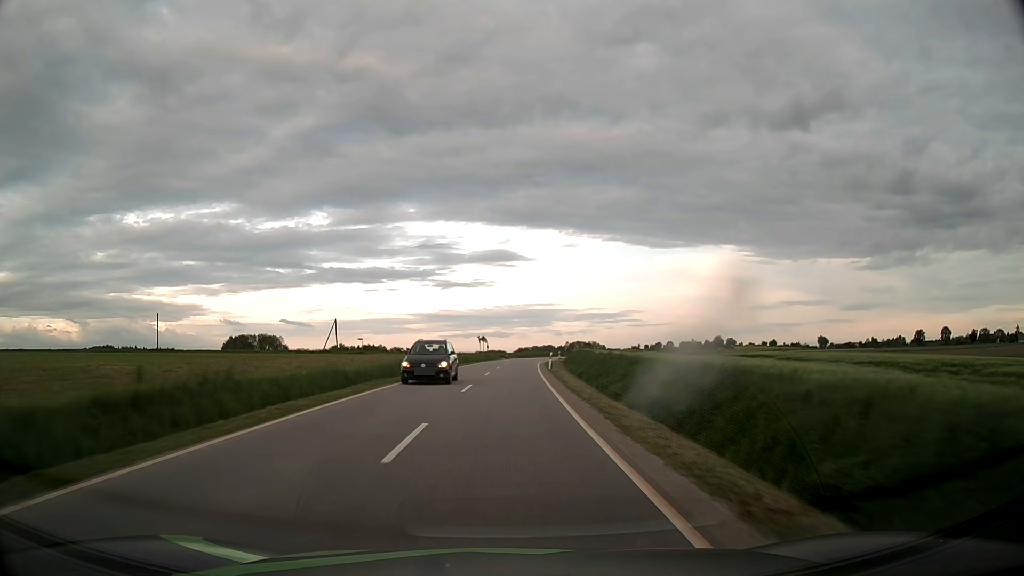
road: tertiary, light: Day
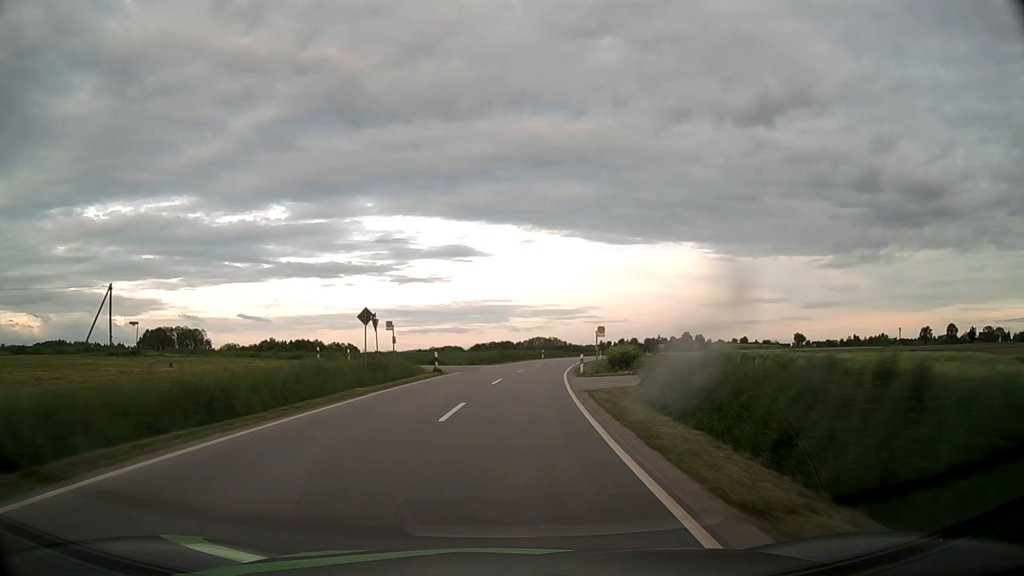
(+1.1, +56.6) m; +3°
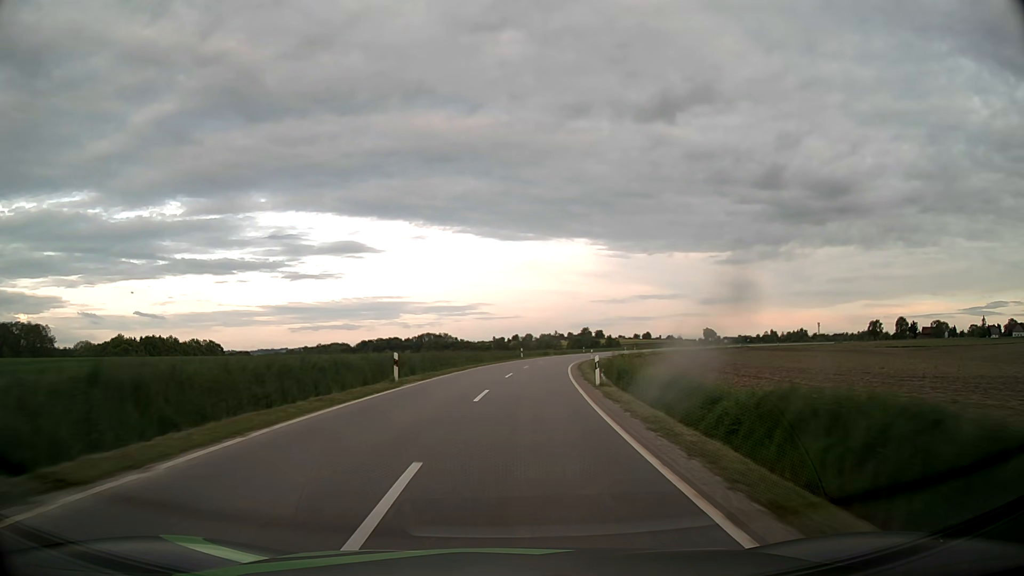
(+4.2, +56.6) m; +9°
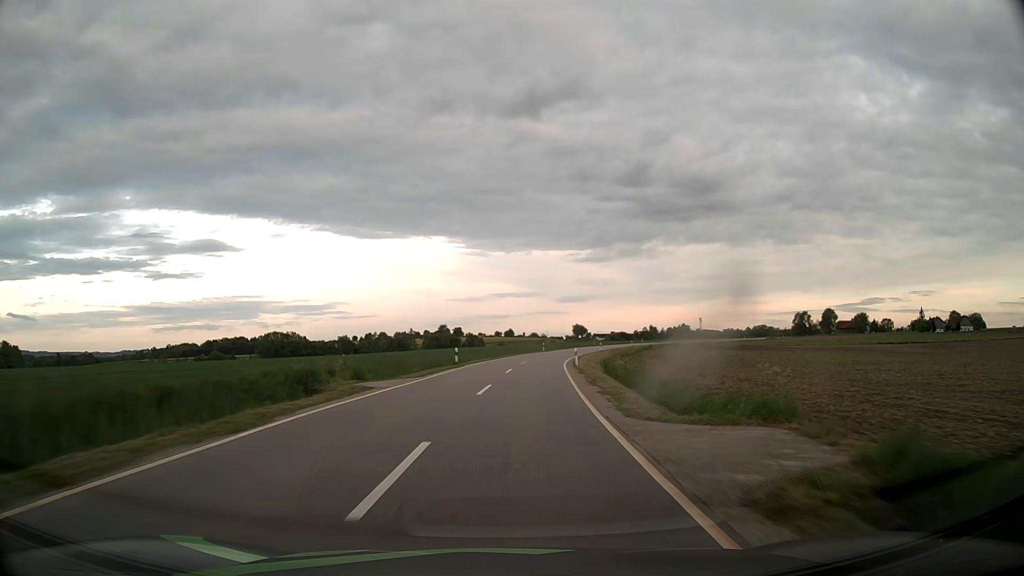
(+6.7, +70.8) m; +12°
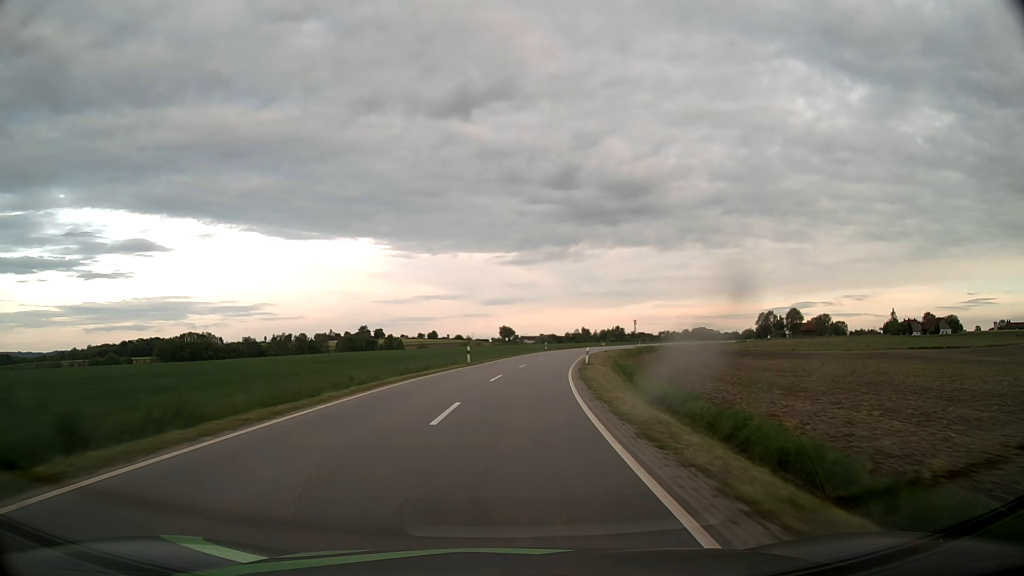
(+2.4, +42.6) m; +6°
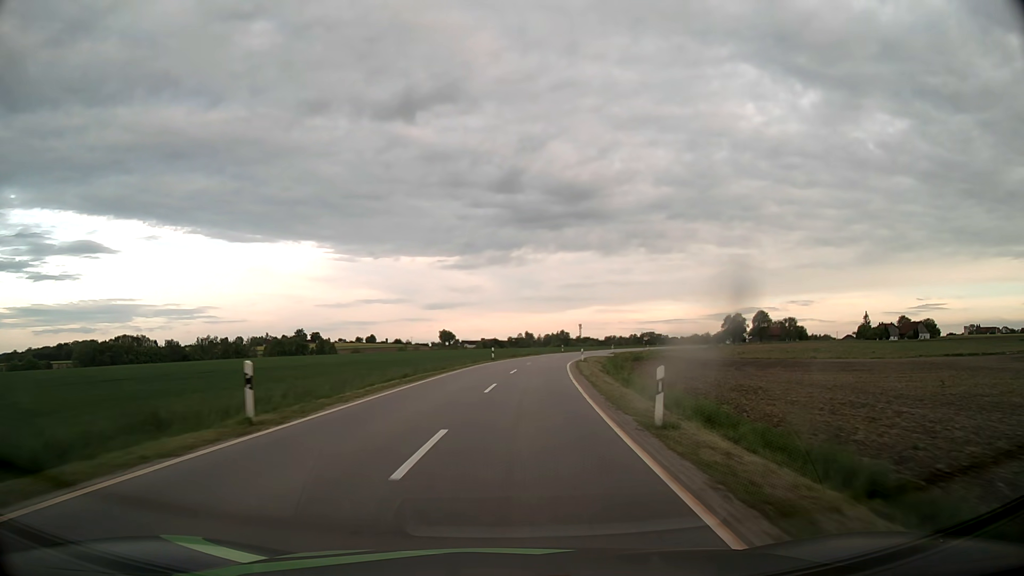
(+1.2, +28.4) m; +5°
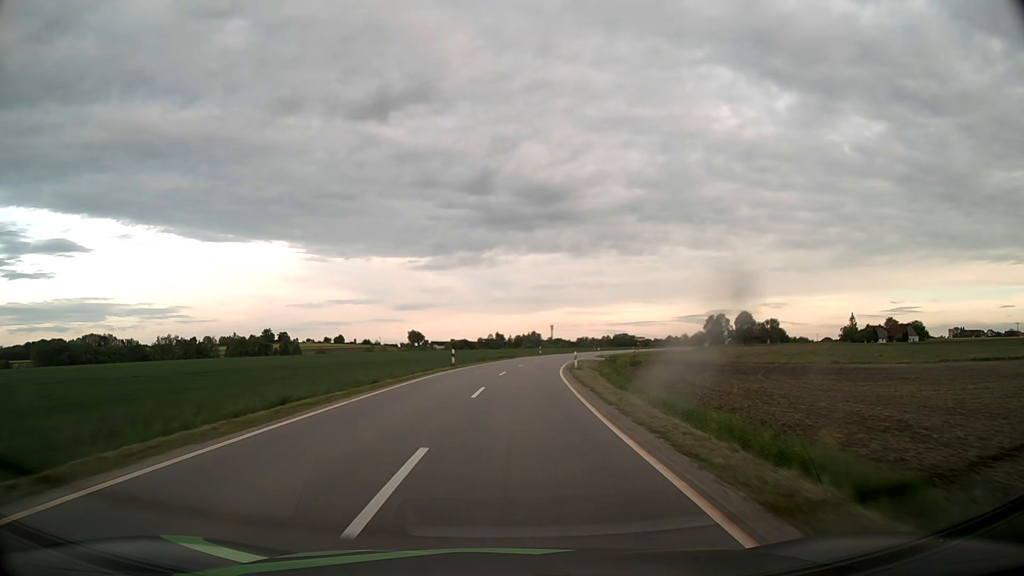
(+0.4, +14.2) m; +3°
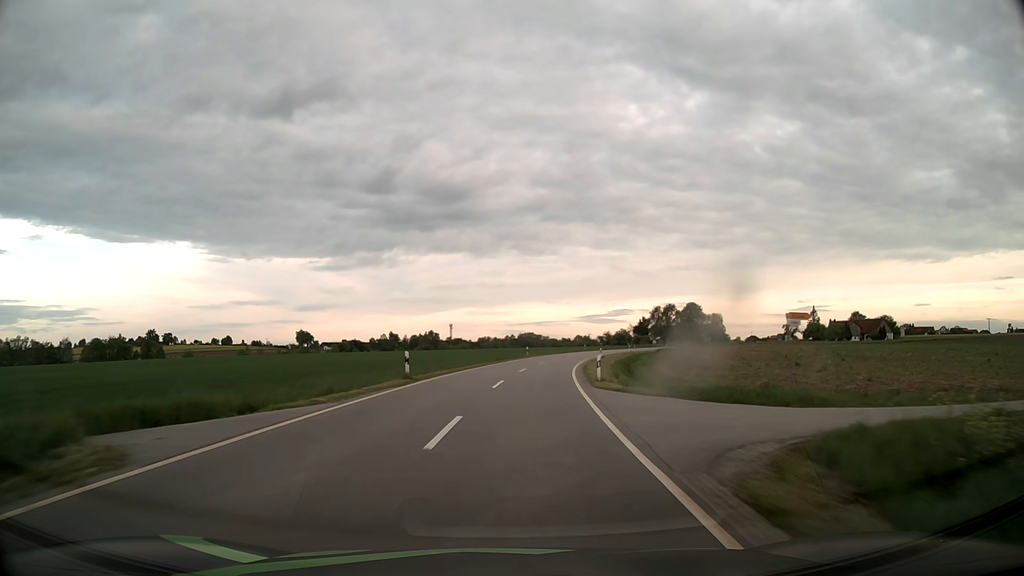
(+4.1, +56.5) m; +9°
(0, +10) (+1, +20) (+1, +30) (+2, +40) (+4, +50) (+5, +60) (+7, +69) (+9, +79) (+12, +89) (+15, +99) m
